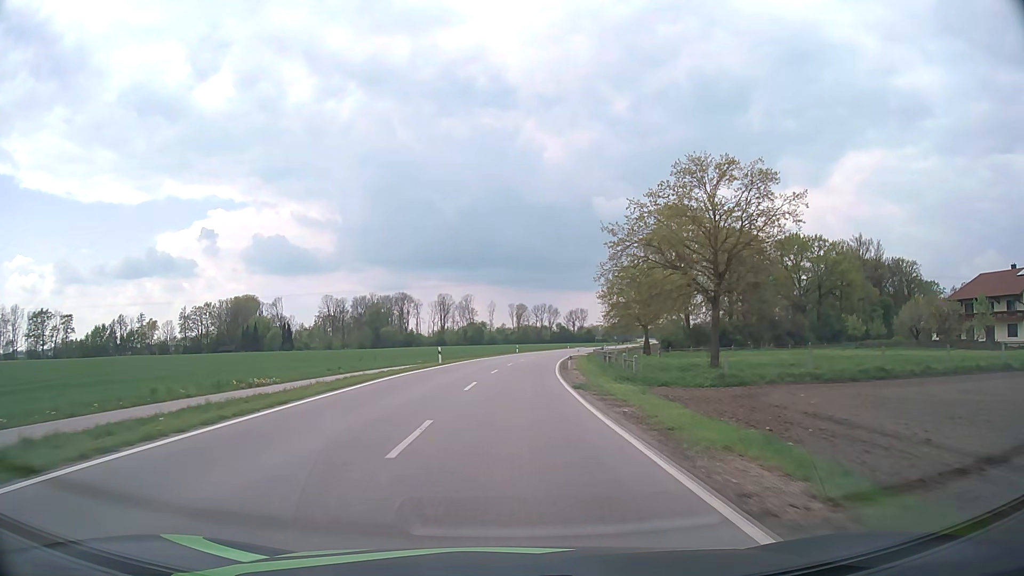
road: tertiary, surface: asphalt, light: Day
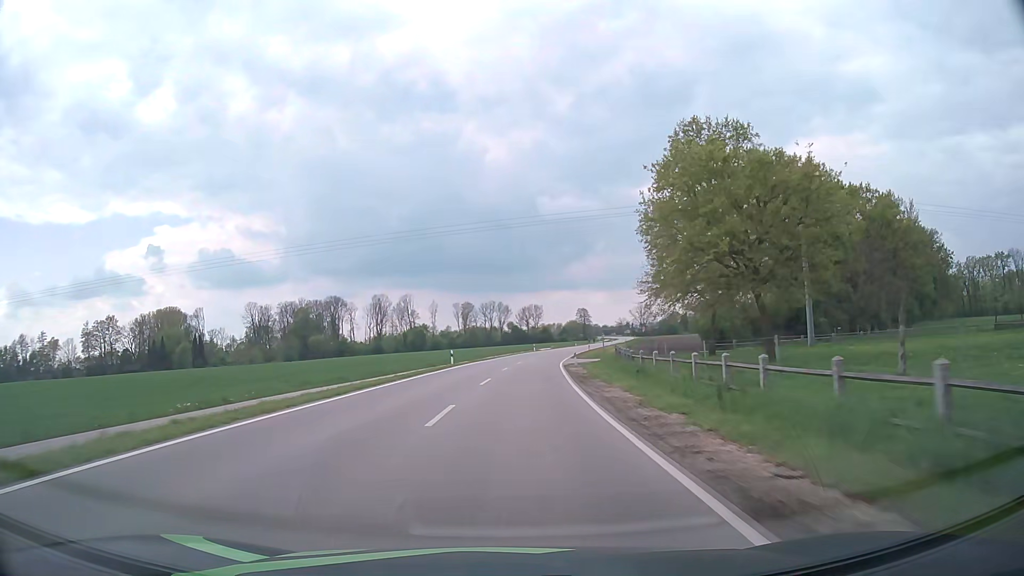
(+1.5, +44.8) m; +4°
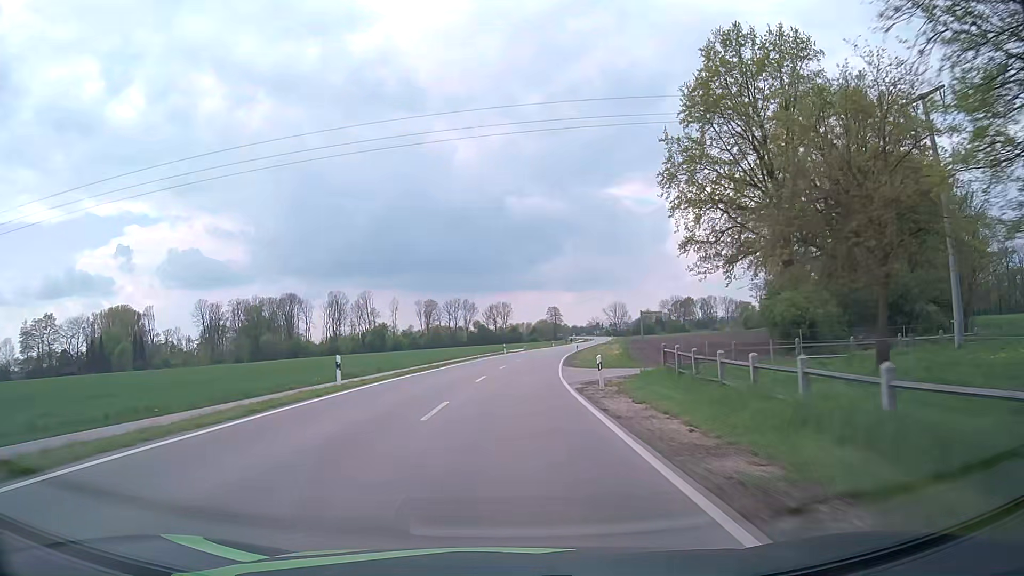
(+0.5, +23.6) m; +3°
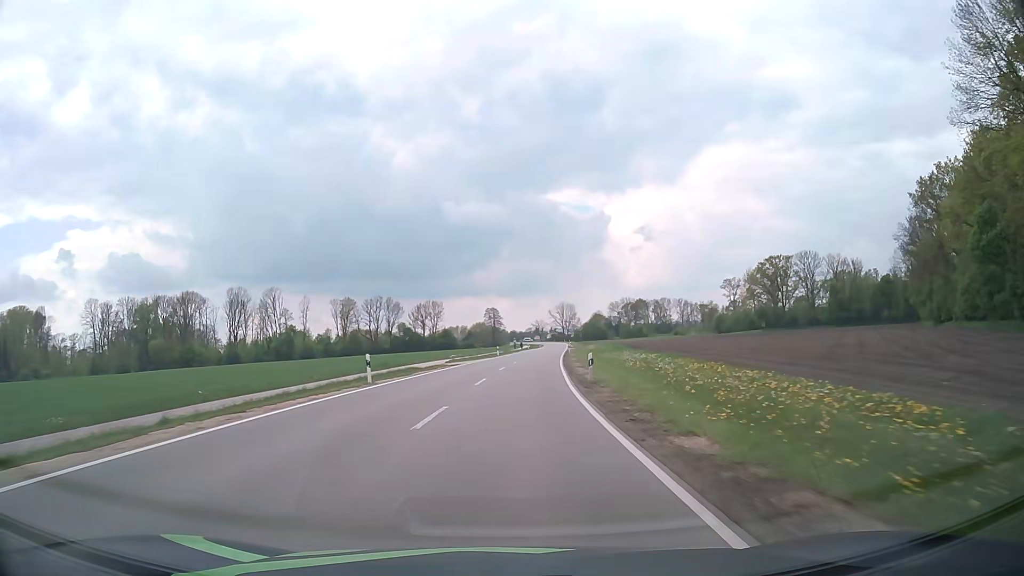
(+2.3, +49.1) m; +5°
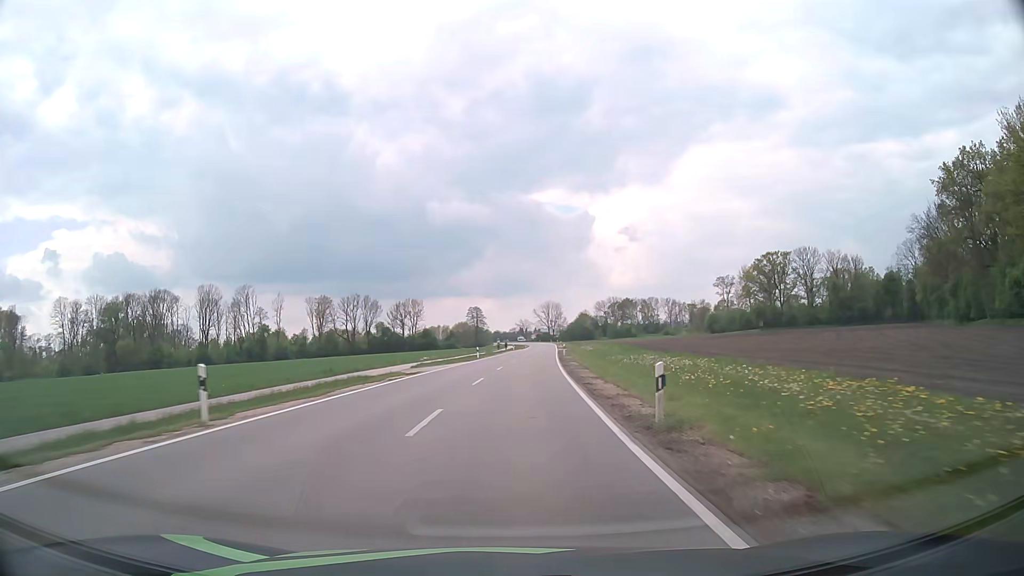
(+0.2, +12.6) m; +2°
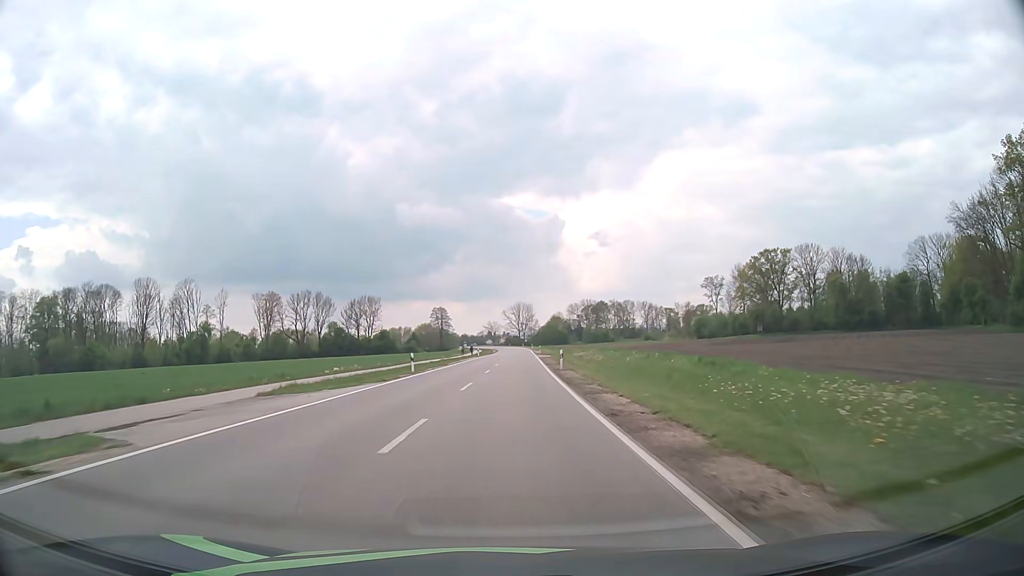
(+0.6, +25.6) m; +3°
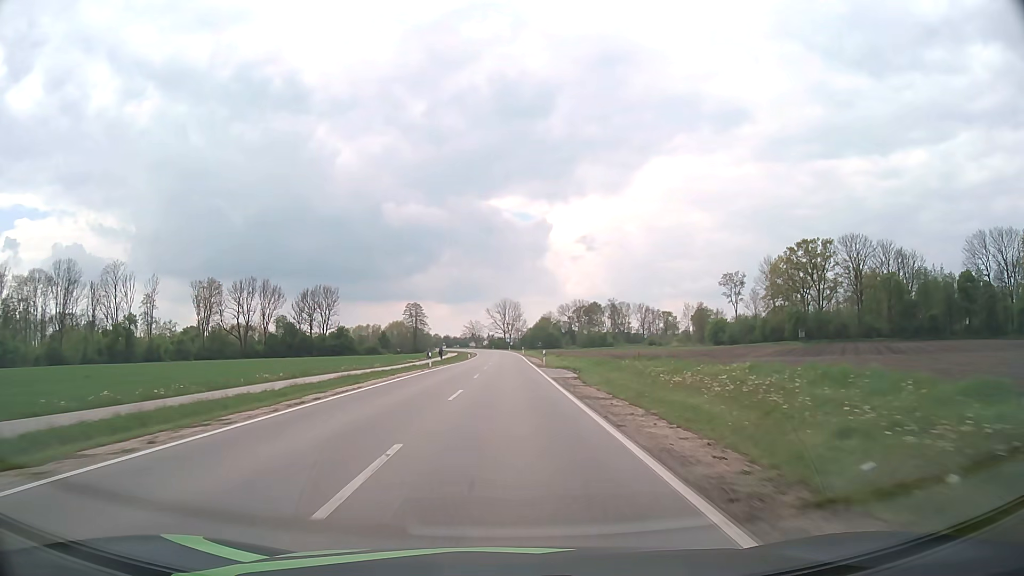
(+0.5, +39.2) m; +1°
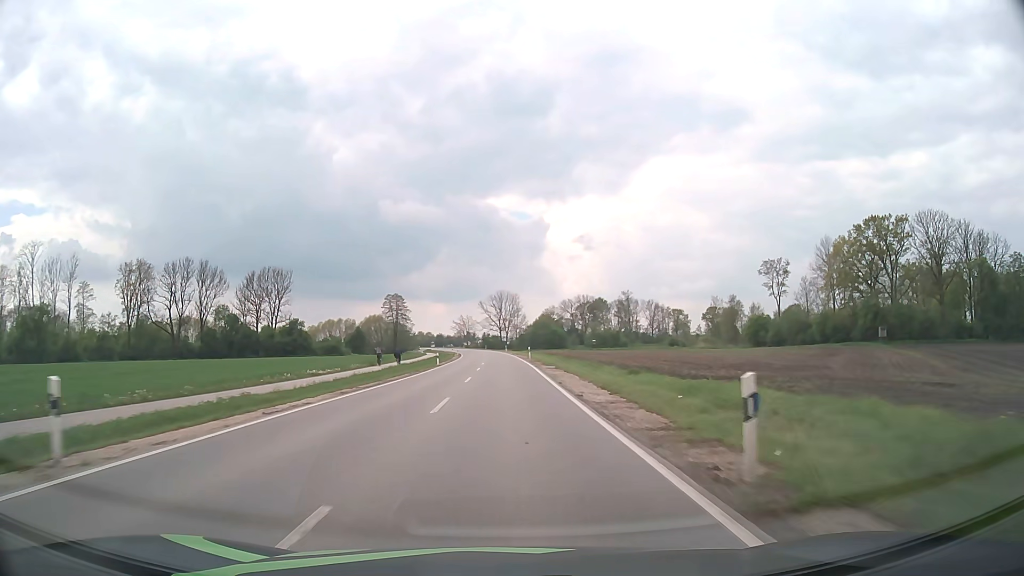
(+0.1, +39.5) m; 0°
(0, +10) (0, +20) (0, +30) (0, +40) (0, +50) (0, +60) (0, +70) (-1, +80) (-1, +90) (-2, +100) m
